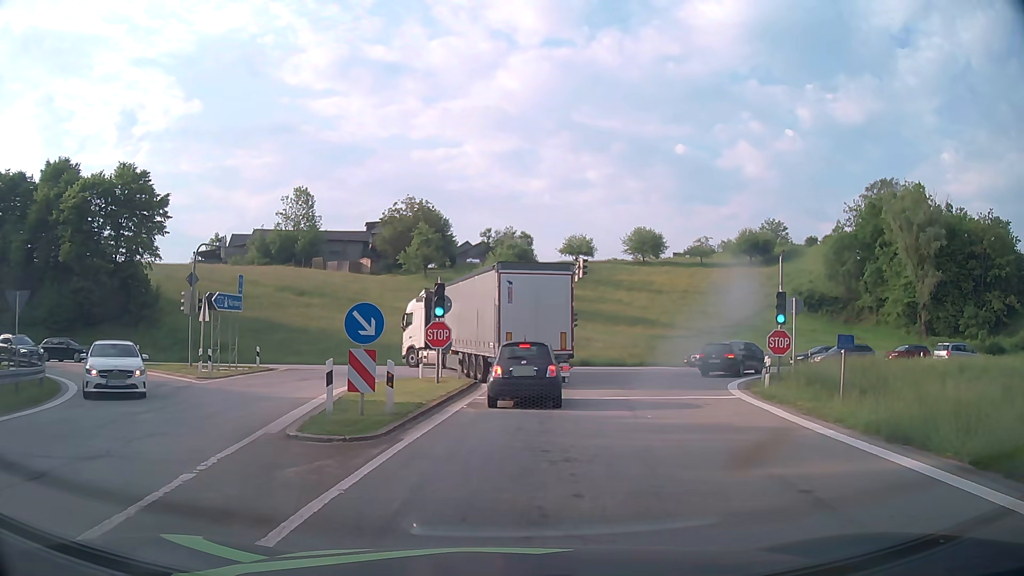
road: motorway_link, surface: asphalt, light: Day
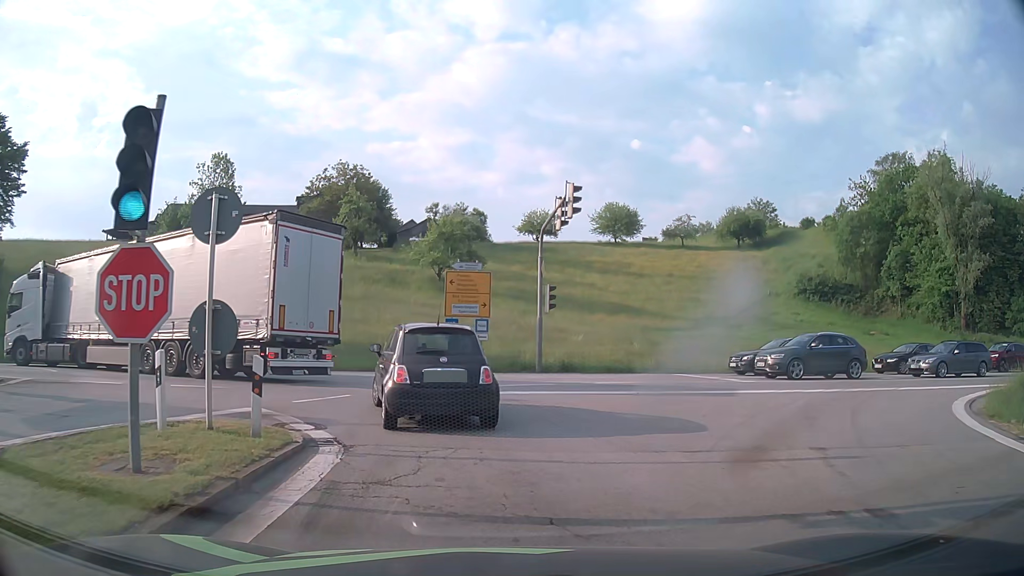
(+0.6, +16.6) m; +3°
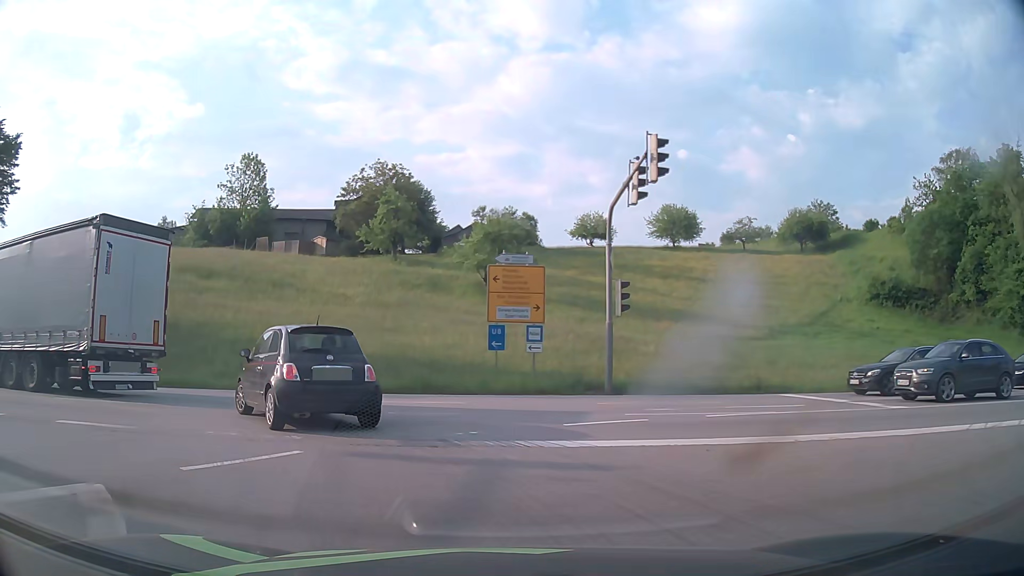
(0.0, +6.2) m; -3°
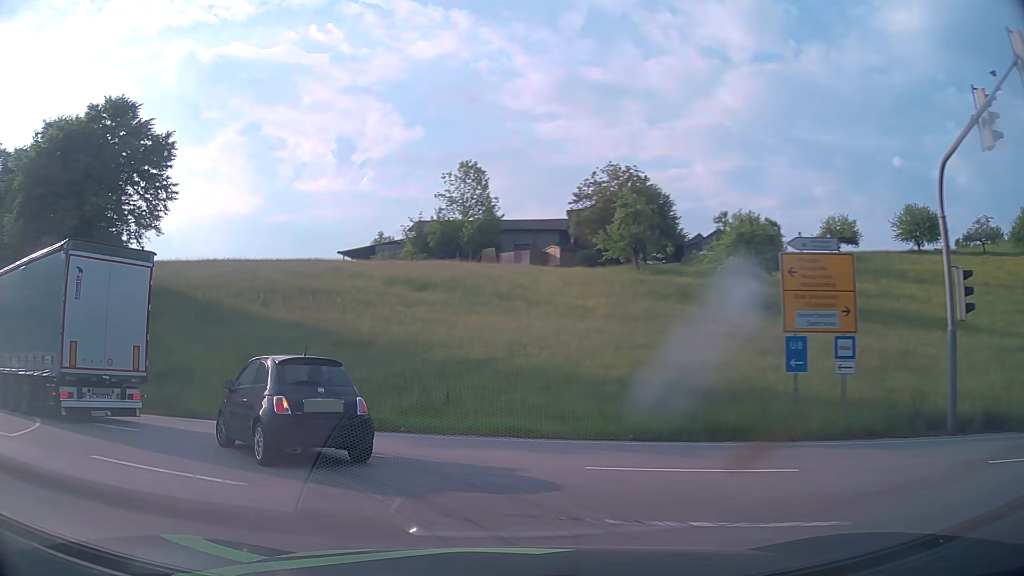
(-1.0, +6.8) m; -19°
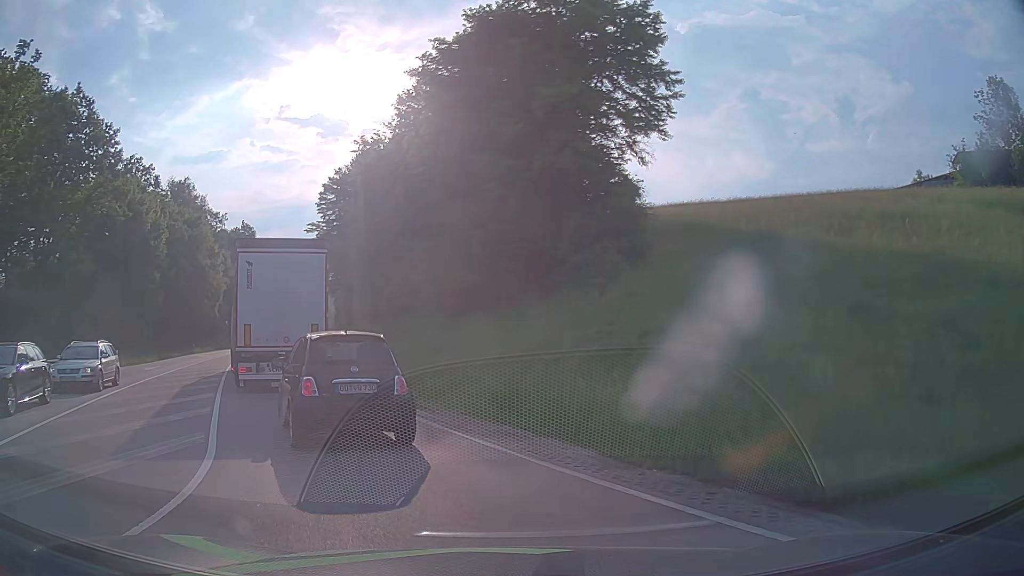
(-5.4, +12.5) m; -46°
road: primary
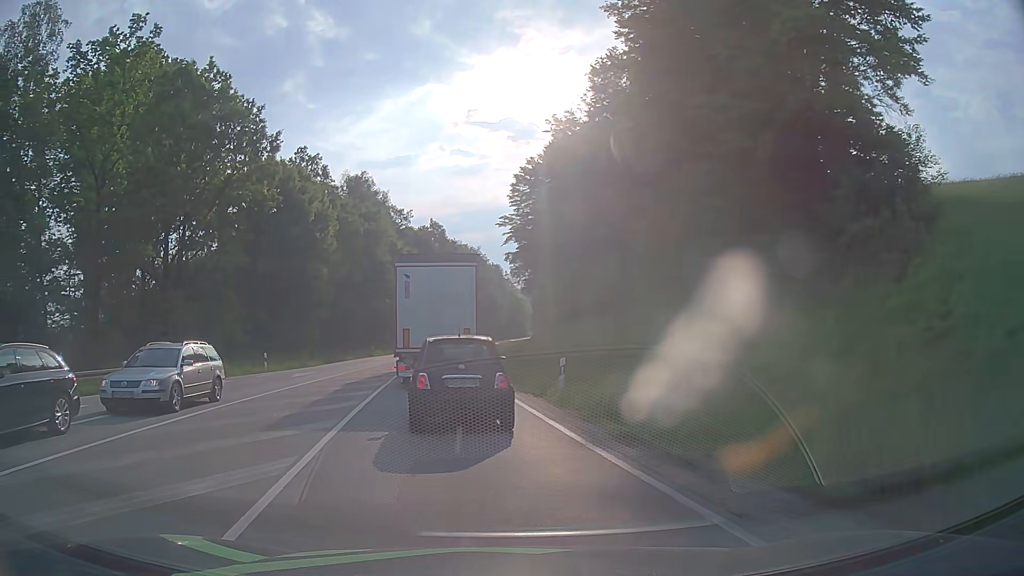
(-1.0, +6.5) m; -17°
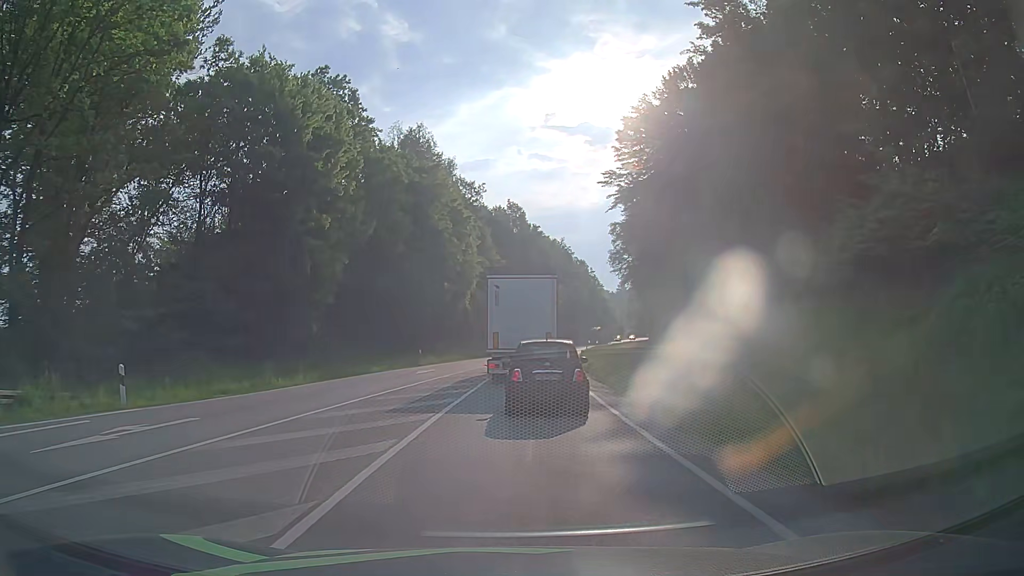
(-2.4, +22.2) m; -7°
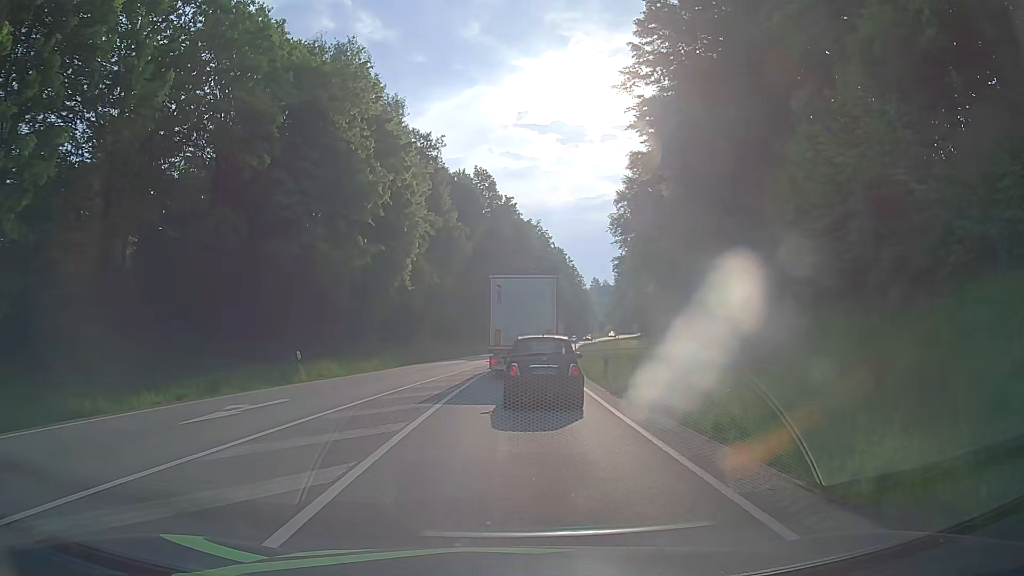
(+0.4, +21.3) m; +2°
(0, +10) (0, +20) (+1, +30) (+1, +40) (+2, +50) (+3, +60) (+4, +70) (+5, +80) (+7, +90) (+8, +100) m
